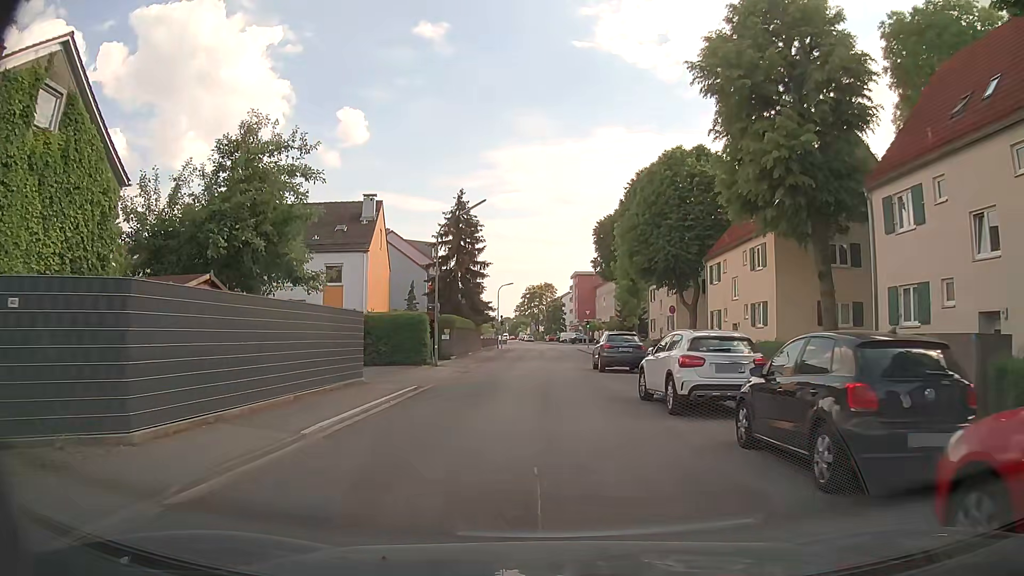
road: unclassified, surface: asphalt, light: Day
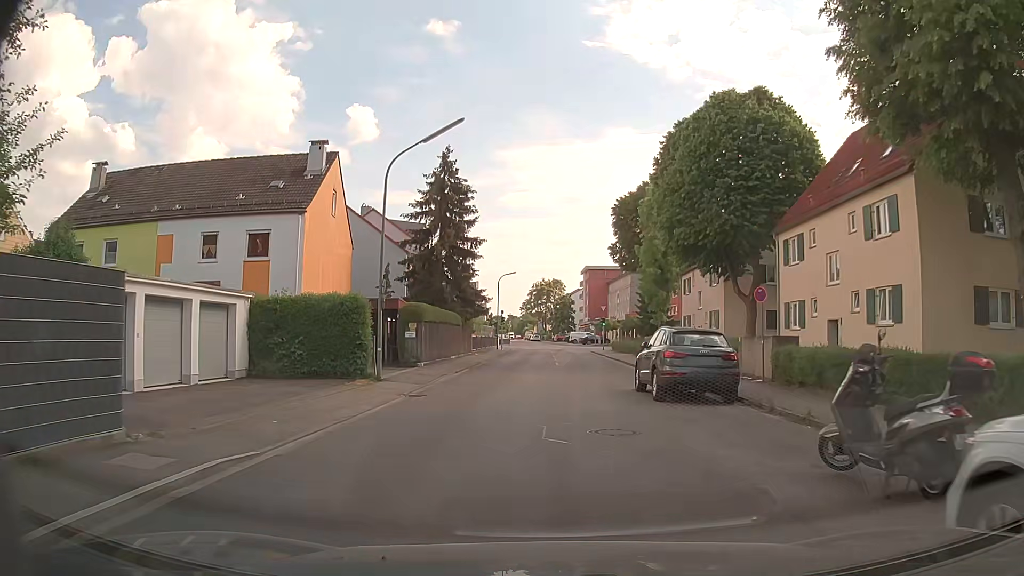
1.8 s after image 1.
(-0.1, +11.9) m; -2°
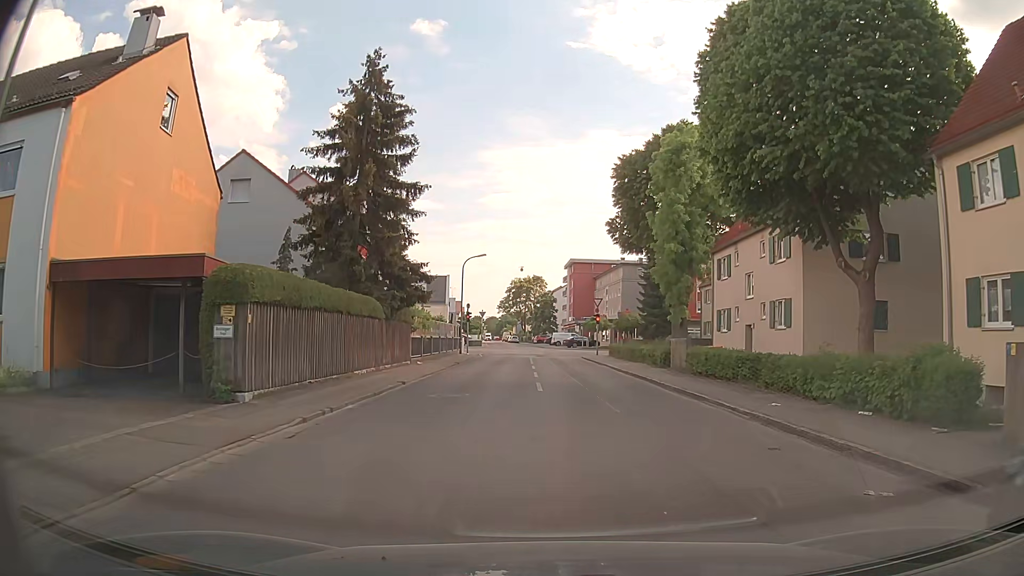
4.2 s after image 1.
(+0.4, +14.9) m; +3°
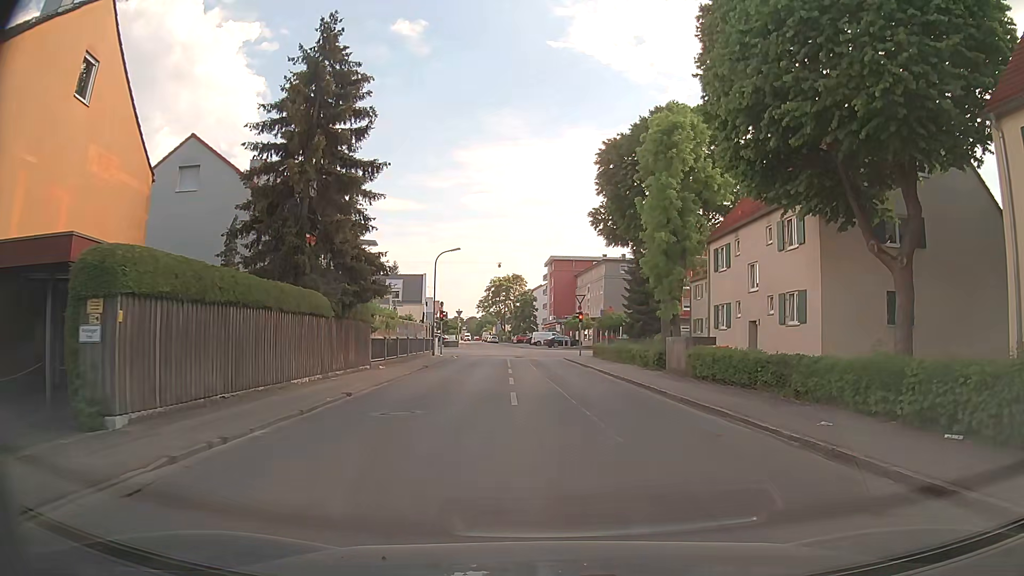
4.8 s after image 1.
(0.0, +3.6) m; +2°
(0, +10) (0, +20) (0, +30) (-1, +40) (-2, +50) (-2, +60) (-3, +70) (-5, +80) (-6, +90) (-7, +100) m
